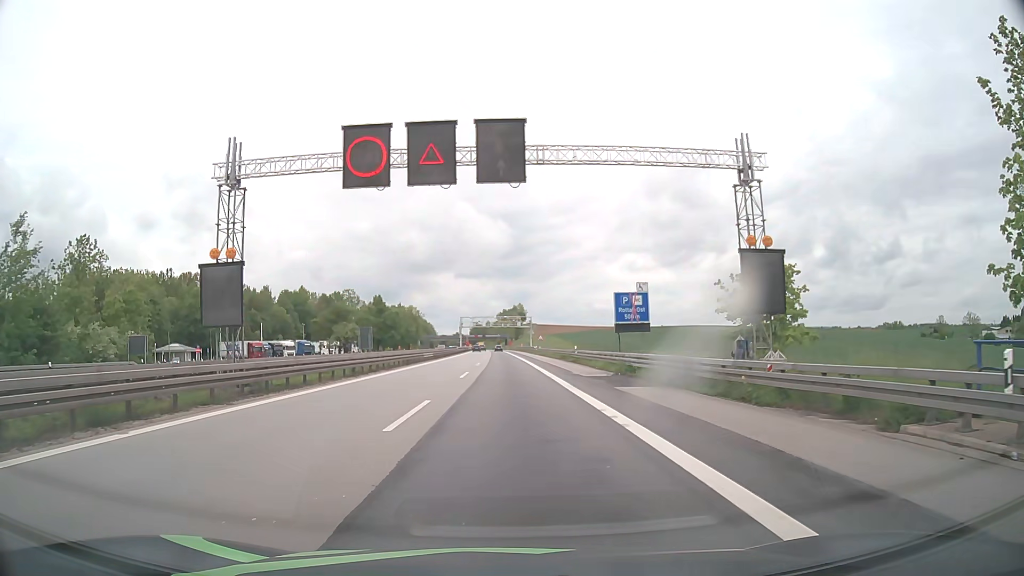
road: motorway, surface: asphalt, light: Day
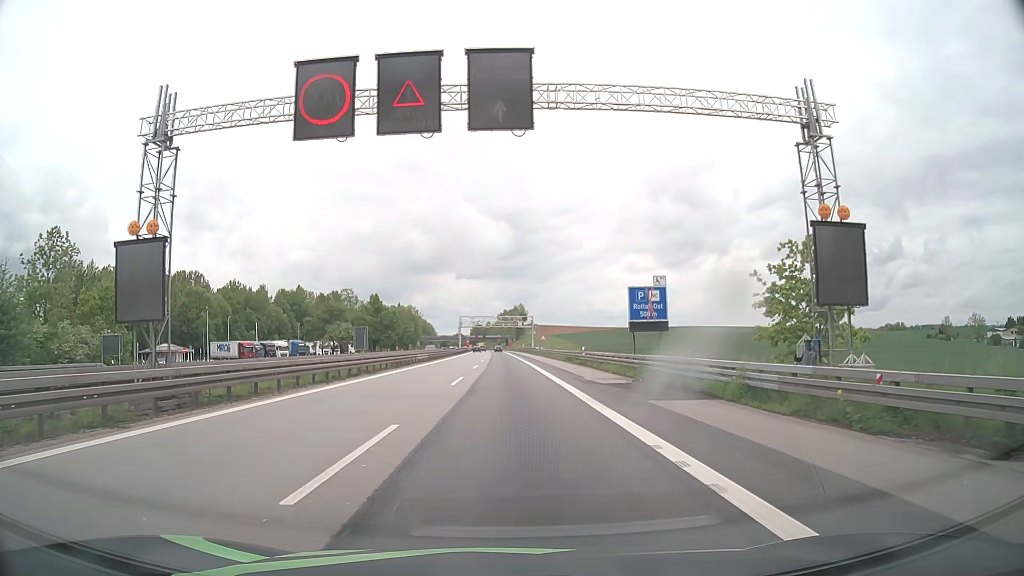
(0.0, +4.9) m; 0°
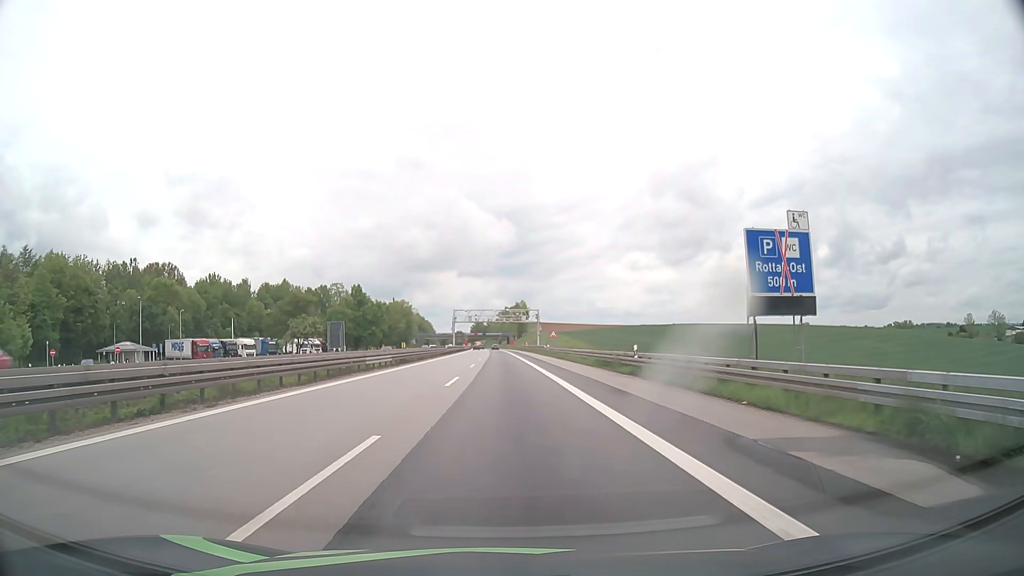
(0.0, +19.7) m; 0°
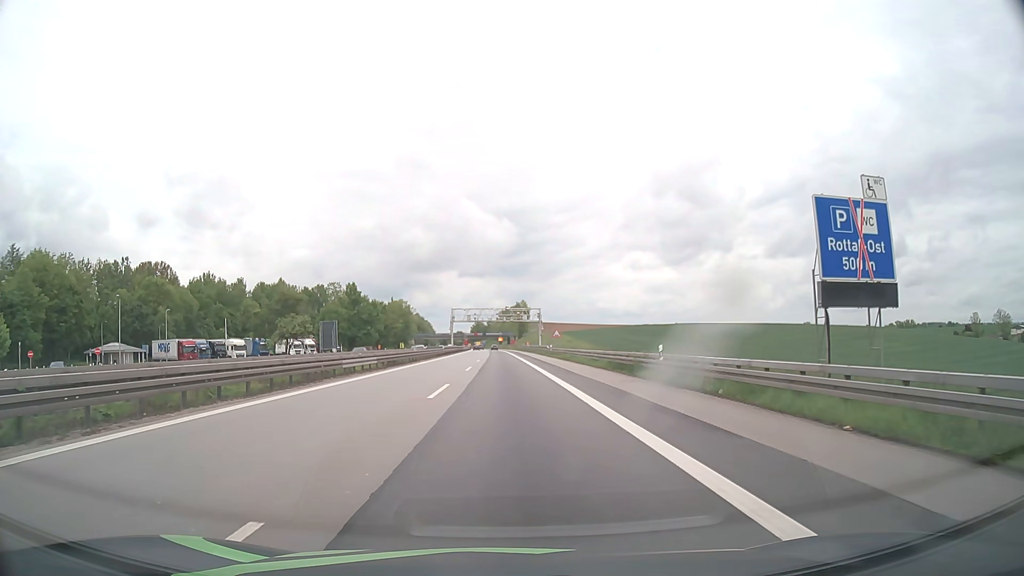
(0.0, +4.9) m; 0°
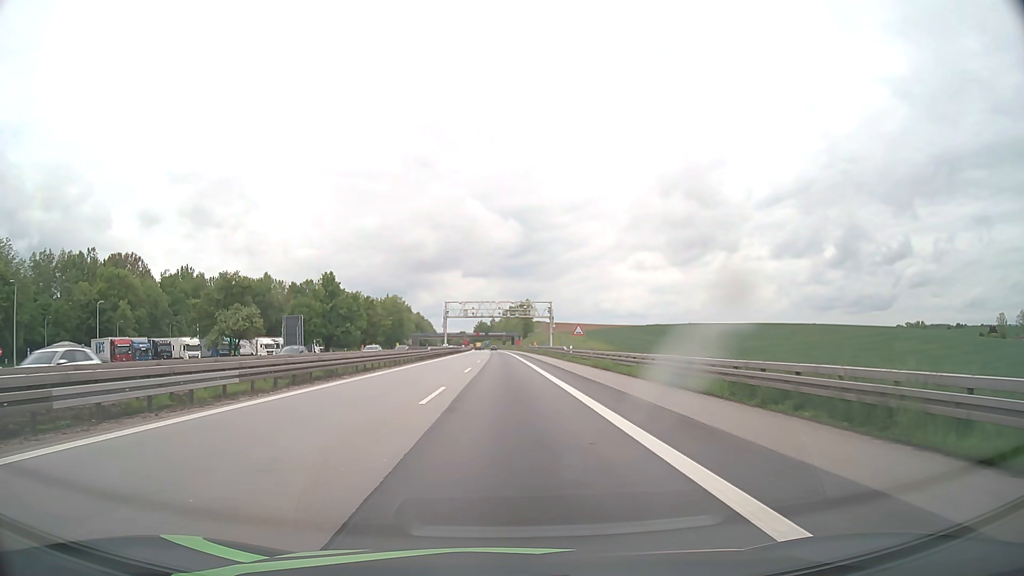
(-0.1, +19.8) m; 0°
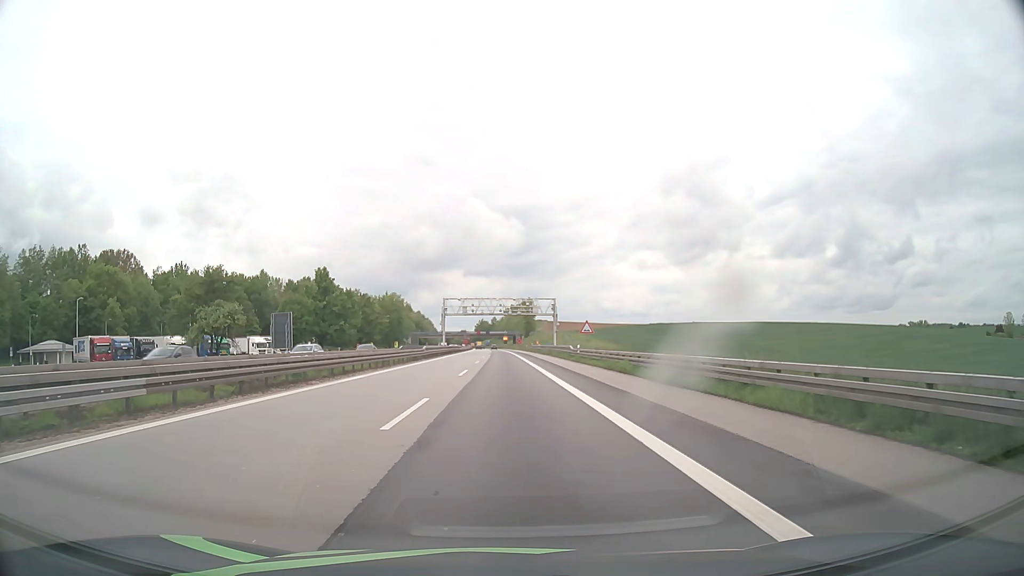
(0.0, +4.9) m; 0°
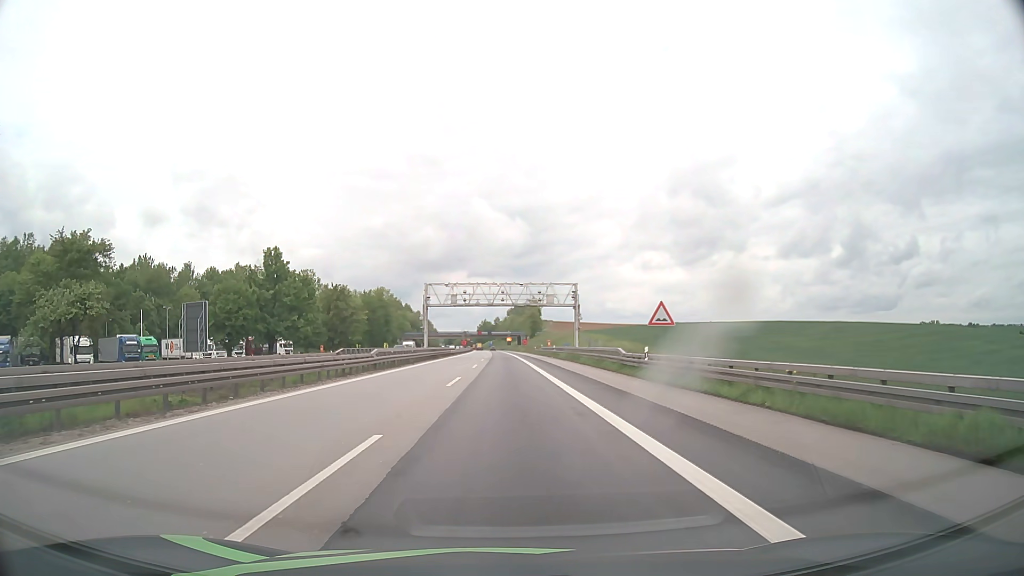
(-0.1, +24.7) m; 0°
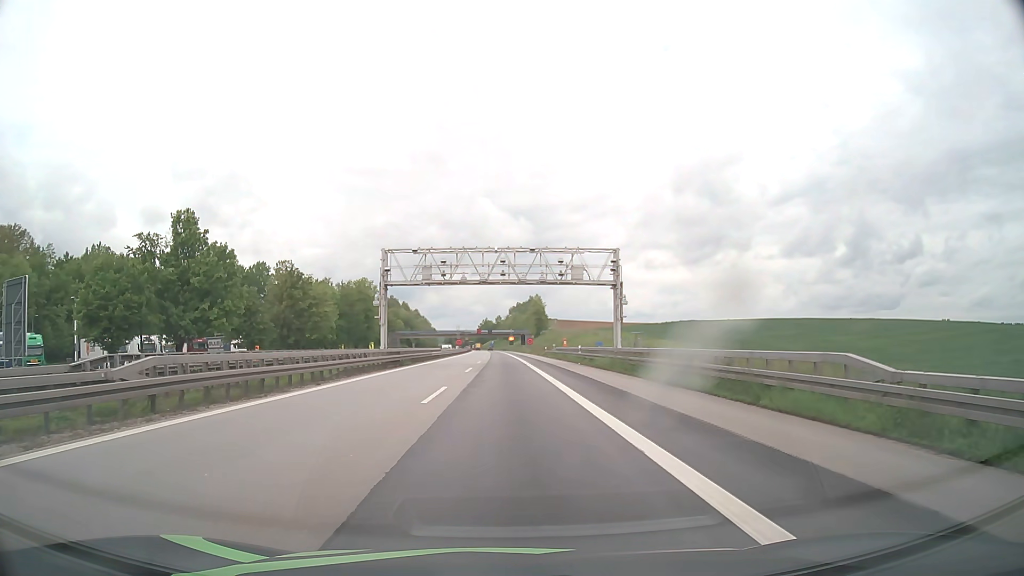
(-0.1, +24.8) m; 0°
(0, +10) (0, +20) (0, +30) (0, +40) (0, +50) (0, +60) (0, +70) (0, +80) (0, +90) (-1, +100) m
